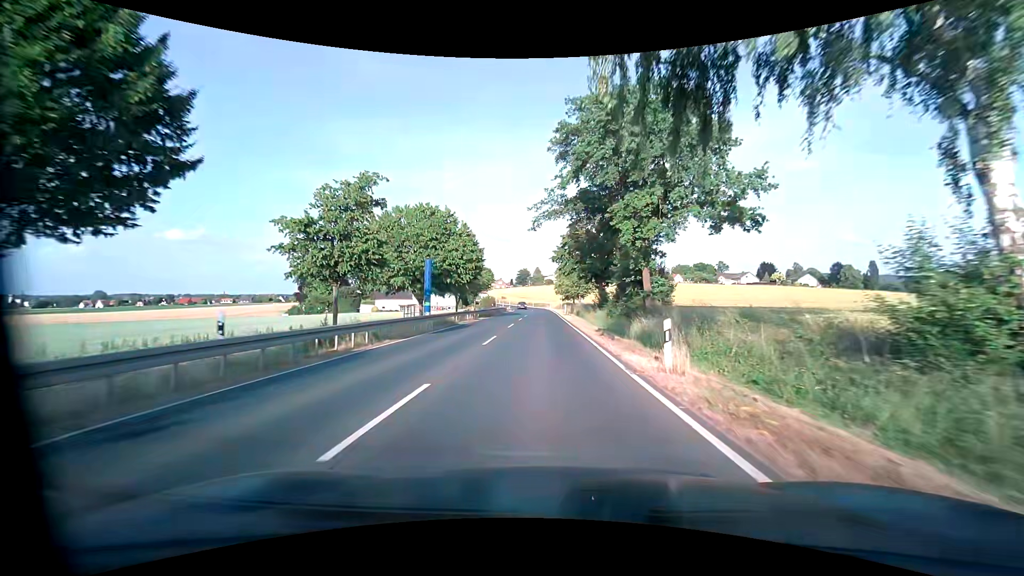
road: primary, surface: asphalt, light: Day
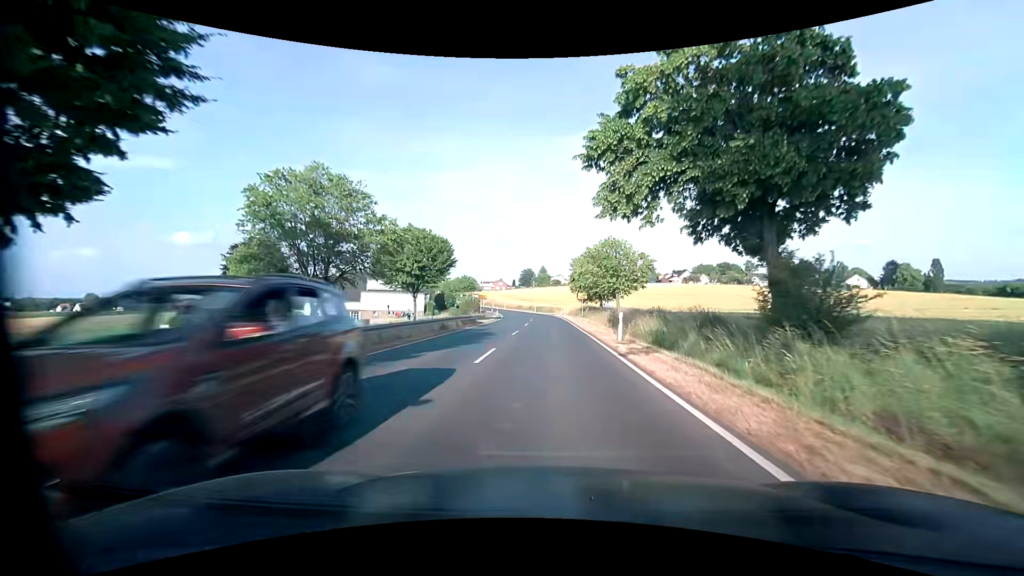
(-0.2, +40.0) m; -1°
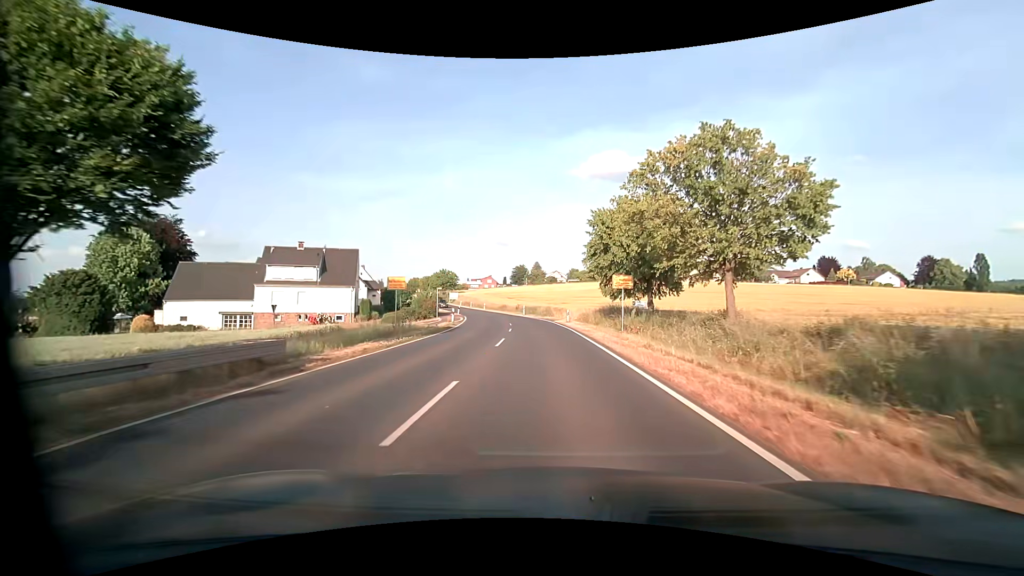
(+0.1, +30.9) m; +1°
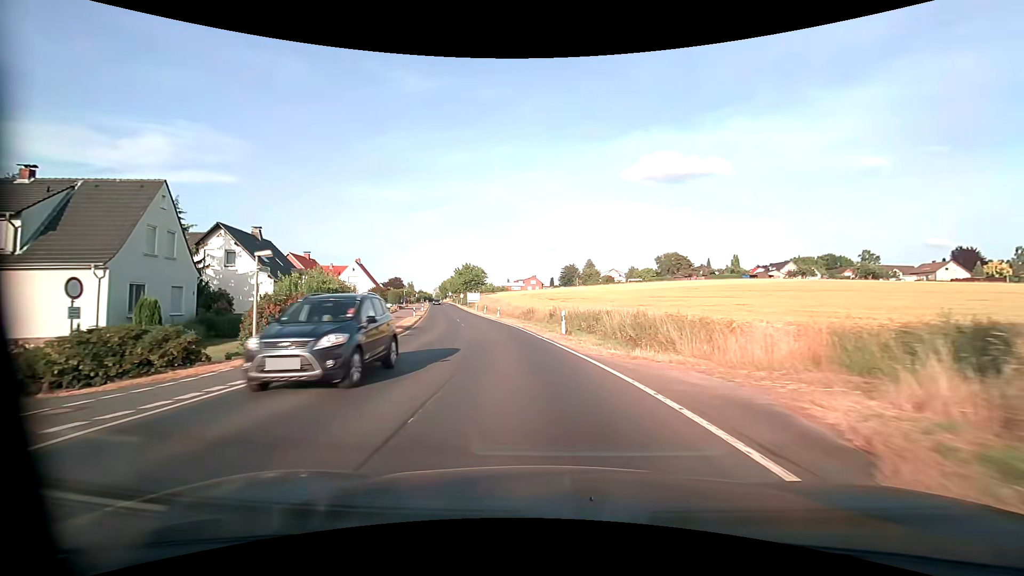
(-0.9, +39.2) m; -6°
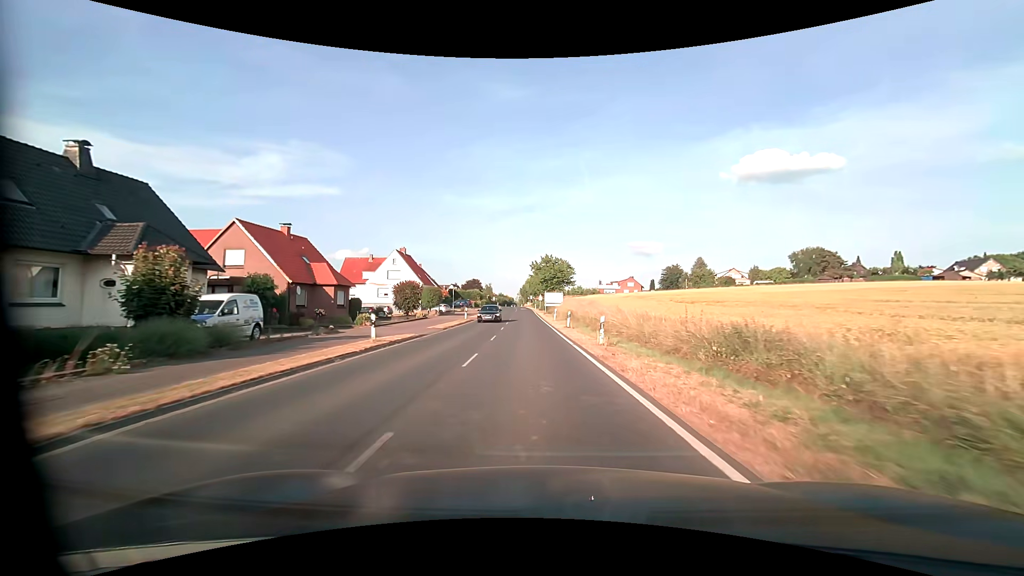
(-3.0, +30.4) m; -10°
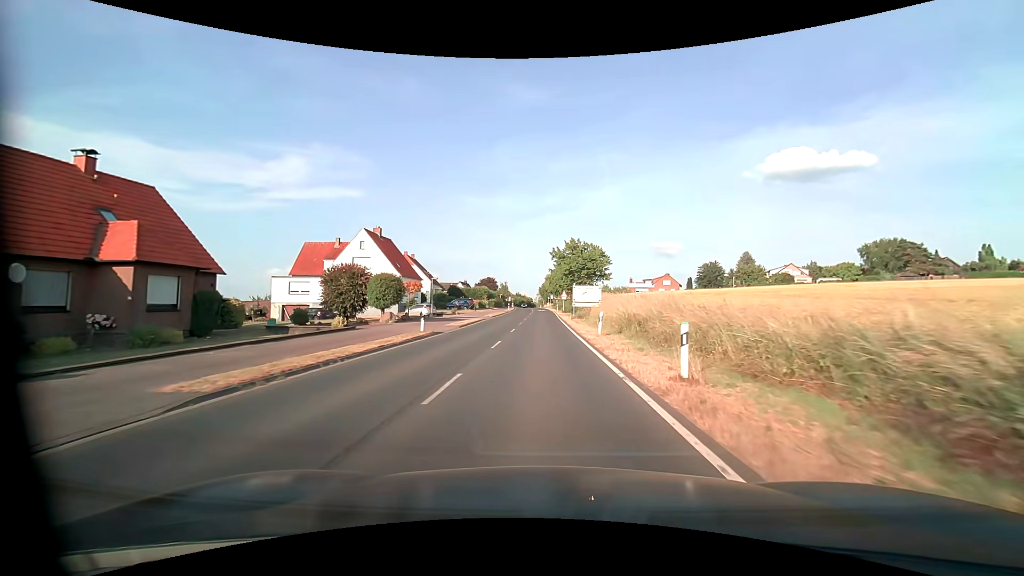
(-0.5, +22.6) m; -2°
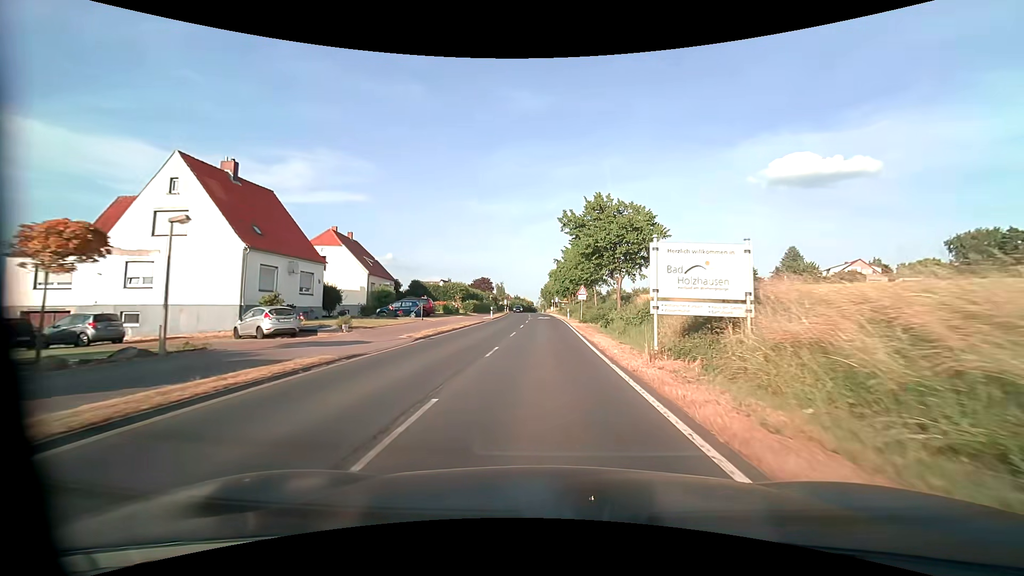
(-0.1, +29.8) m; 0°
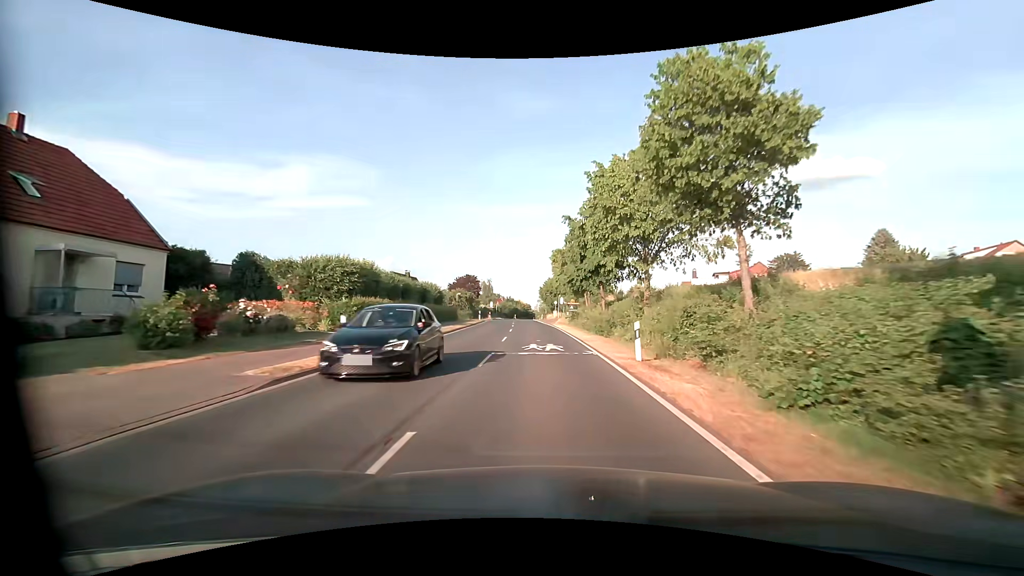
(0.0, +38.0) m; 0°
(0, +10) (0, +20) (0, +30) (-1, +40) (-2, +50) (-2, +60) (-3, +70) (-3, +80) (-4, +90) (-4, +100) m
